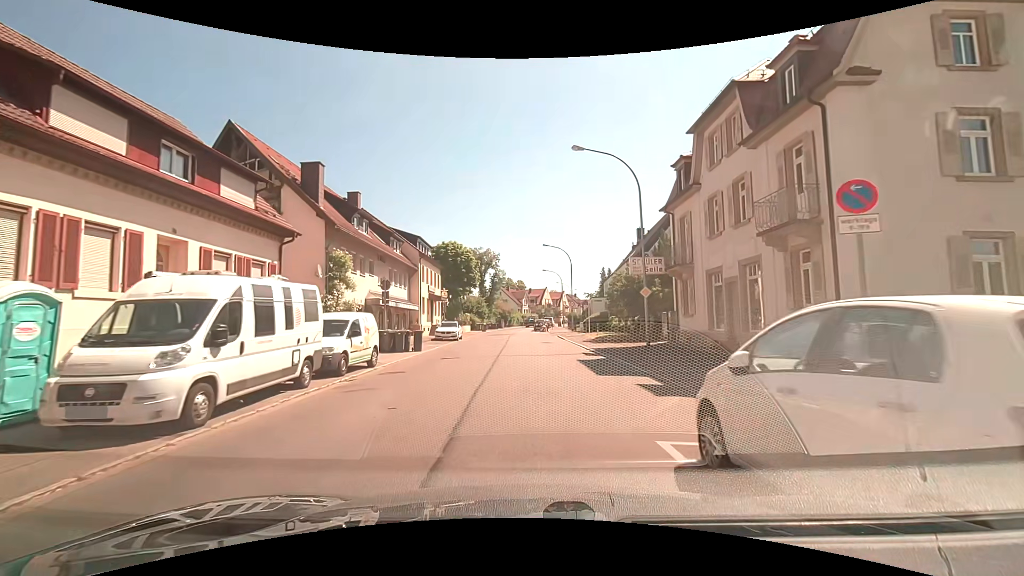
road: tertiary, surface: asphalt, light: Day
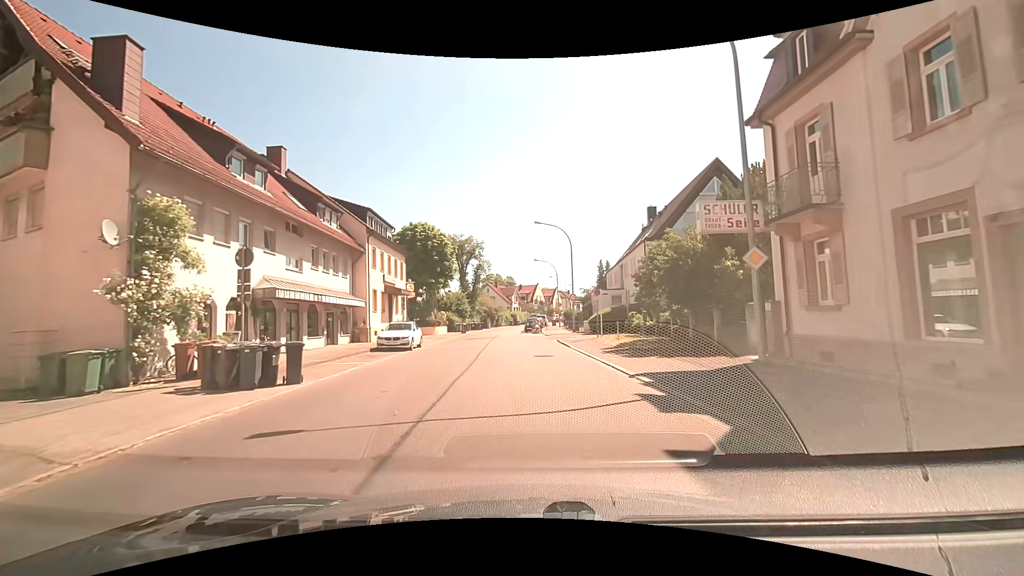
(+0.4, +12.4) m; +2°
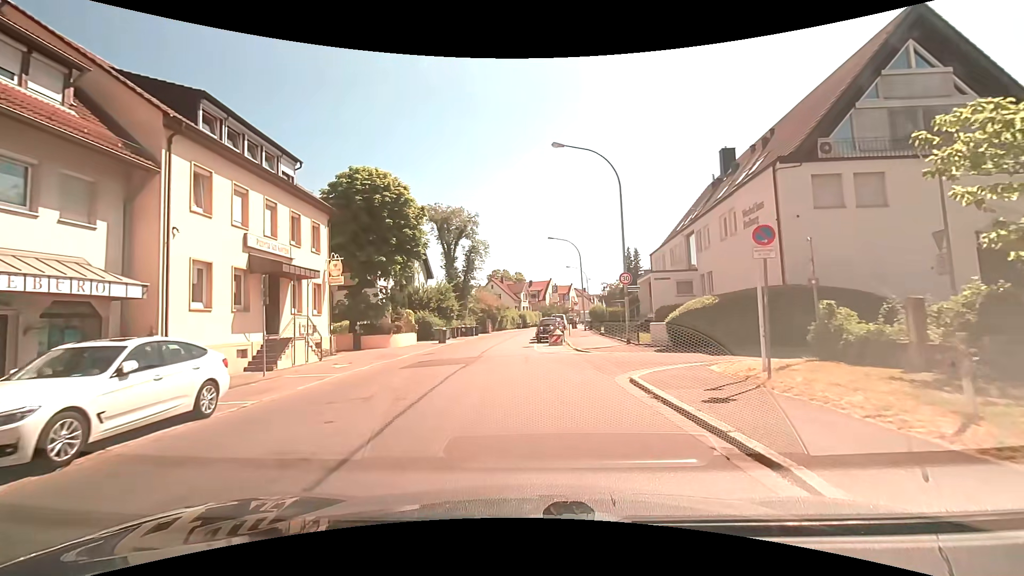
(-0.2, +20.0) m; -1°
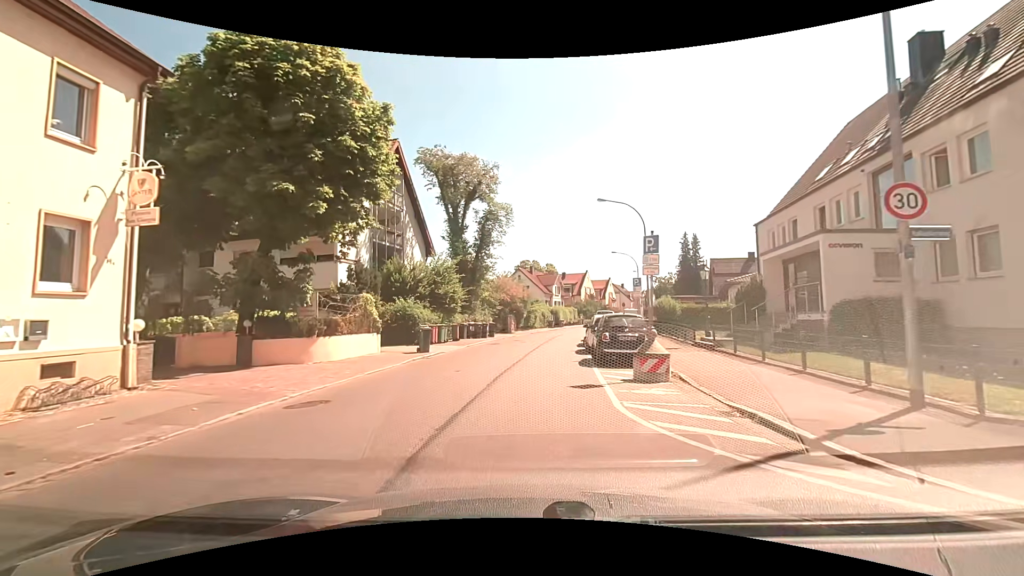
(-0.6, +15.6) m; -4°
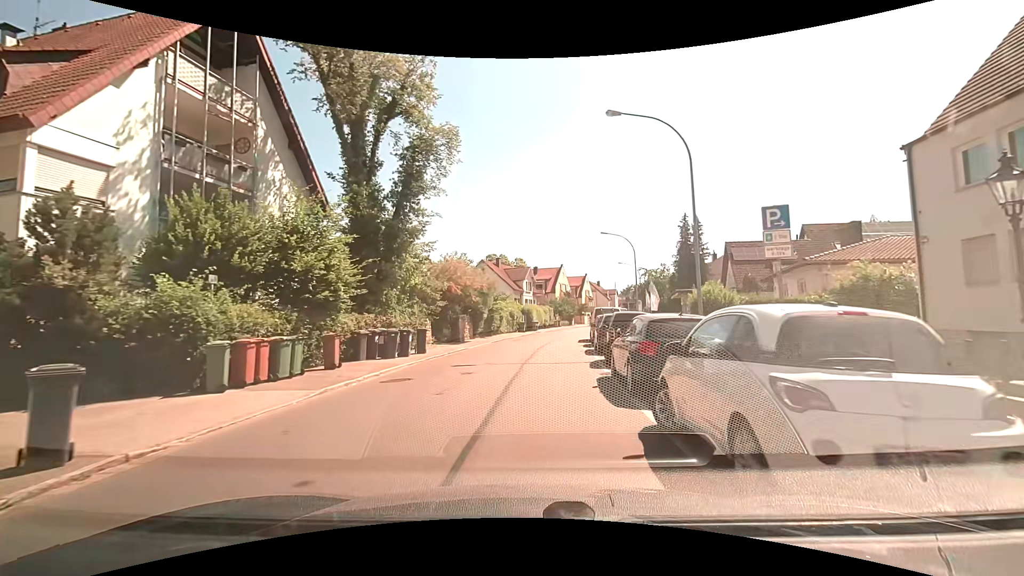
(+0.4, +15.7) m; +3°
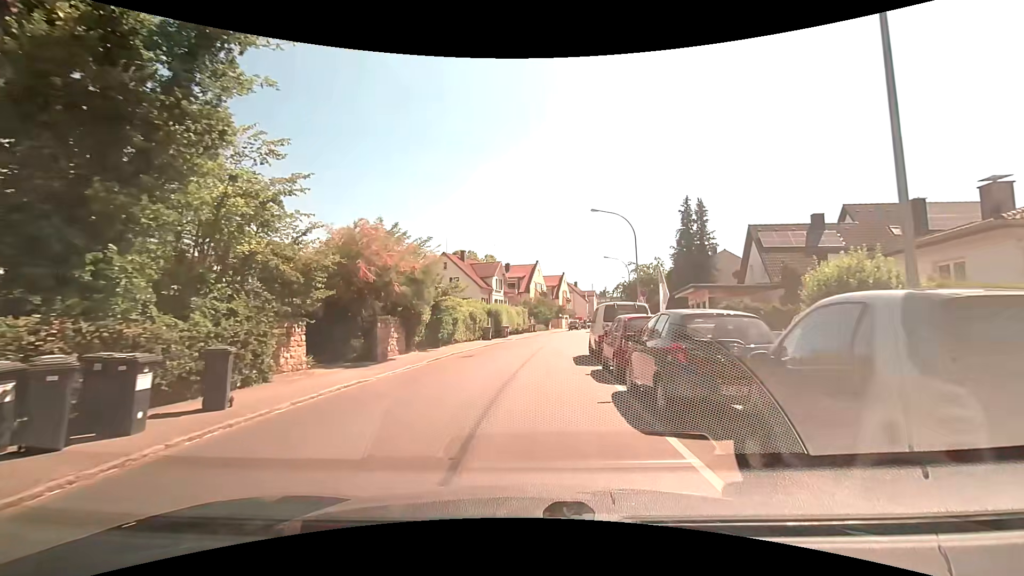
(+0.5, +12.2) m; +4°
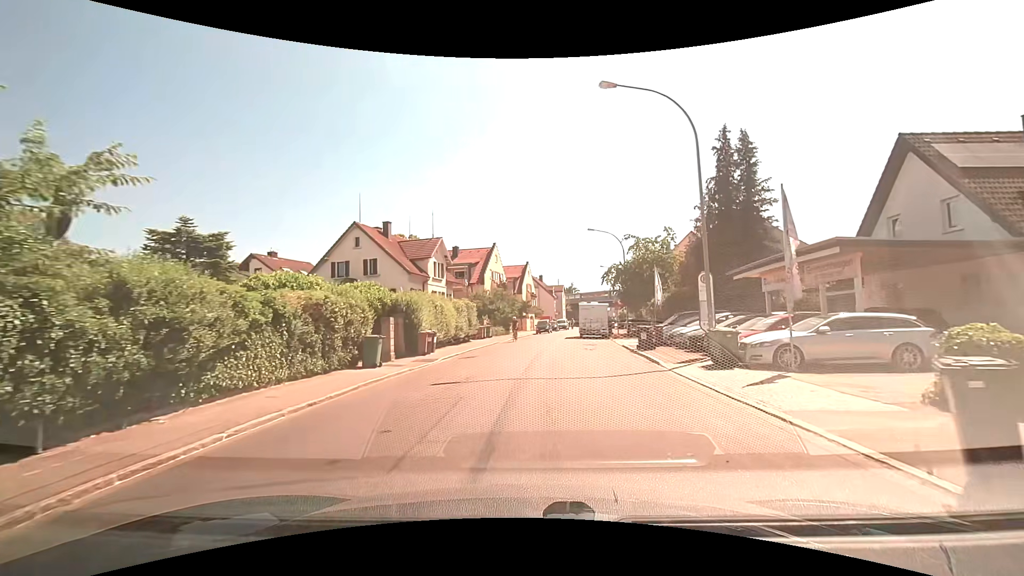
(+0.5, +20.7) m; +4°
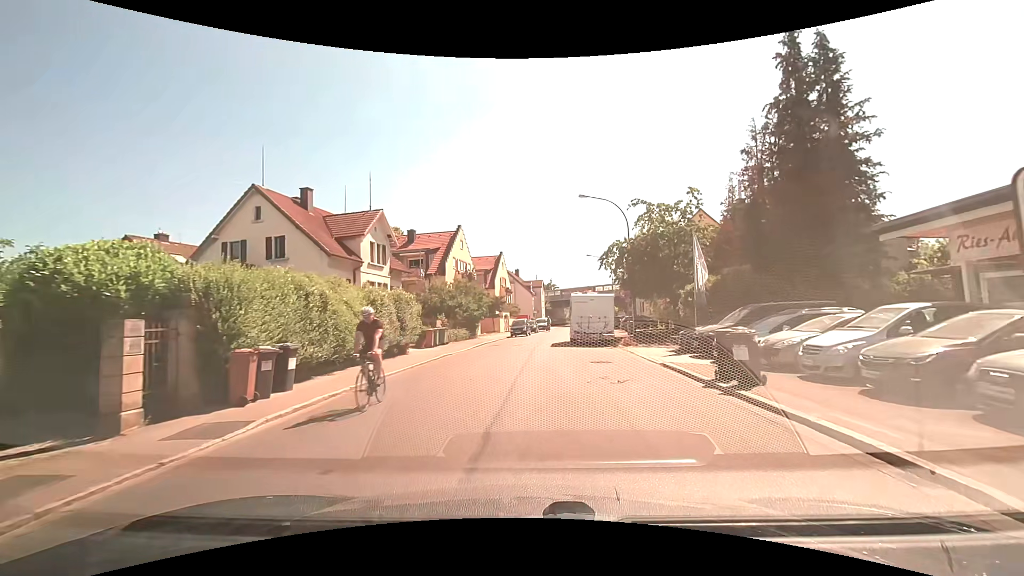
(+0.4, +12.5) m; +3°
(0, +10) (0, +20) (+1, +30) (+2, +40) (+4, +50) (+6, +59) (+7, +69) (+9, +79) (+10, +89) (+12, +99) m
